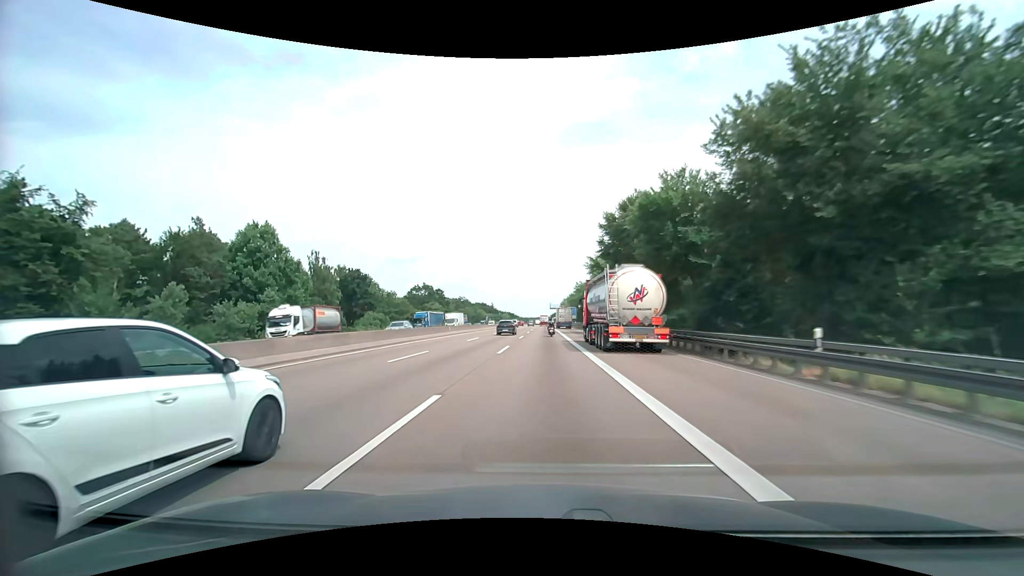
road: motorway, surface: asphalt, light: Day
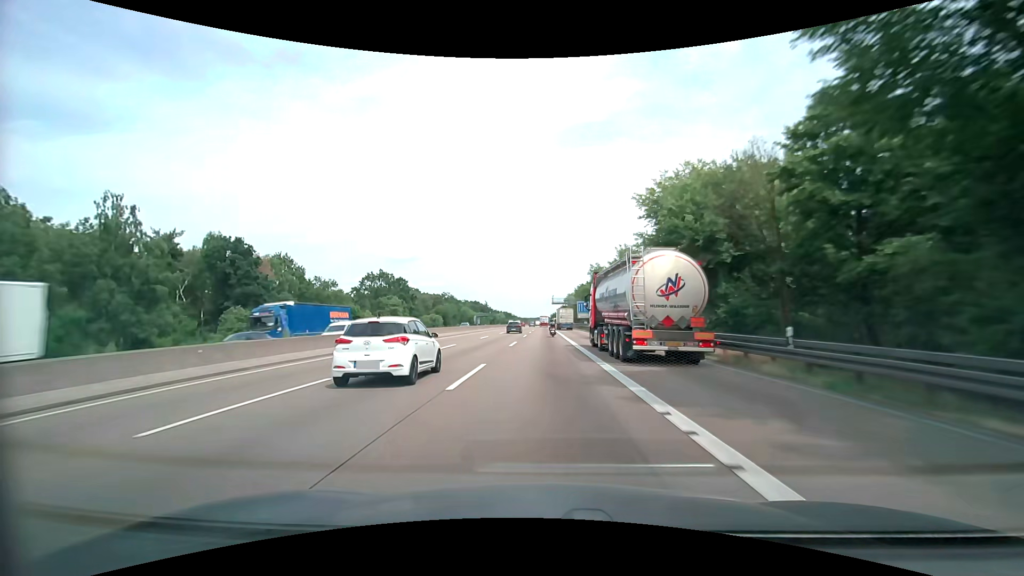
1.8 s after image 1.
(0.0, +46.8) m; 0°
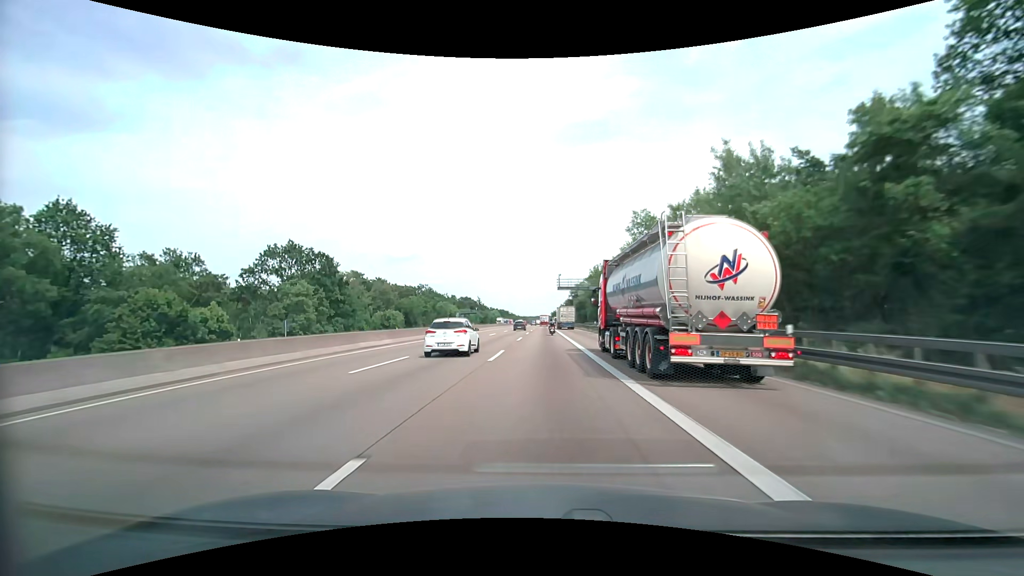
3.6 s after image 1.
(+0.1, +46.6) m; 0°
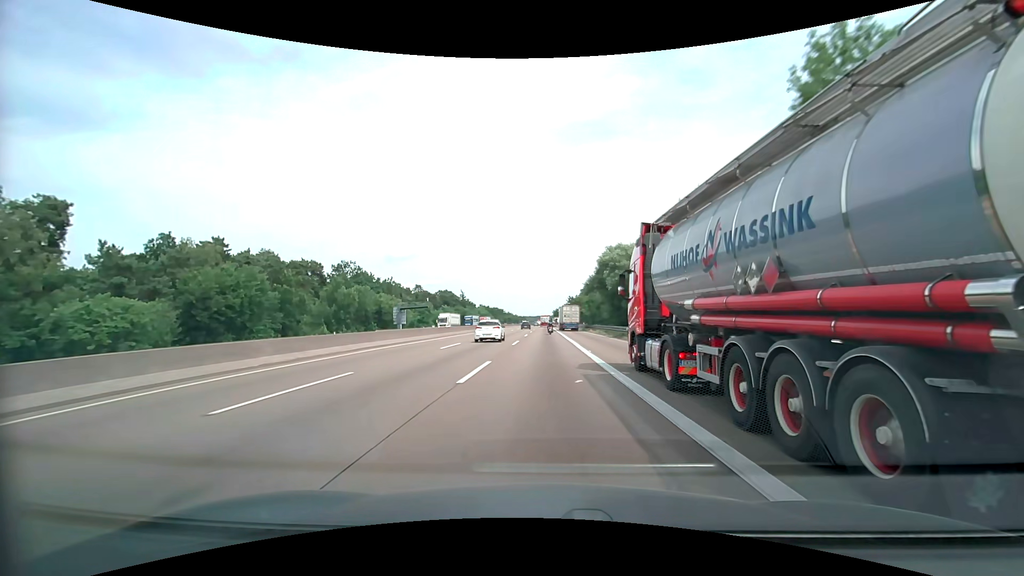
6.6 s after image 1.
(+0.1, +77.5) m; 0°
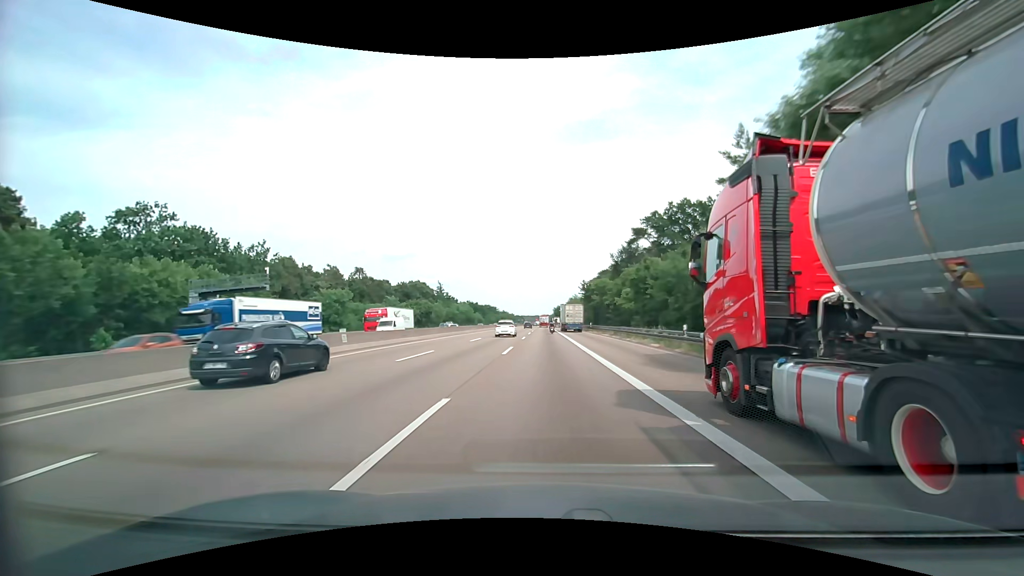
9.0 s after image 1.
(0.0, +62.0) m; 0°
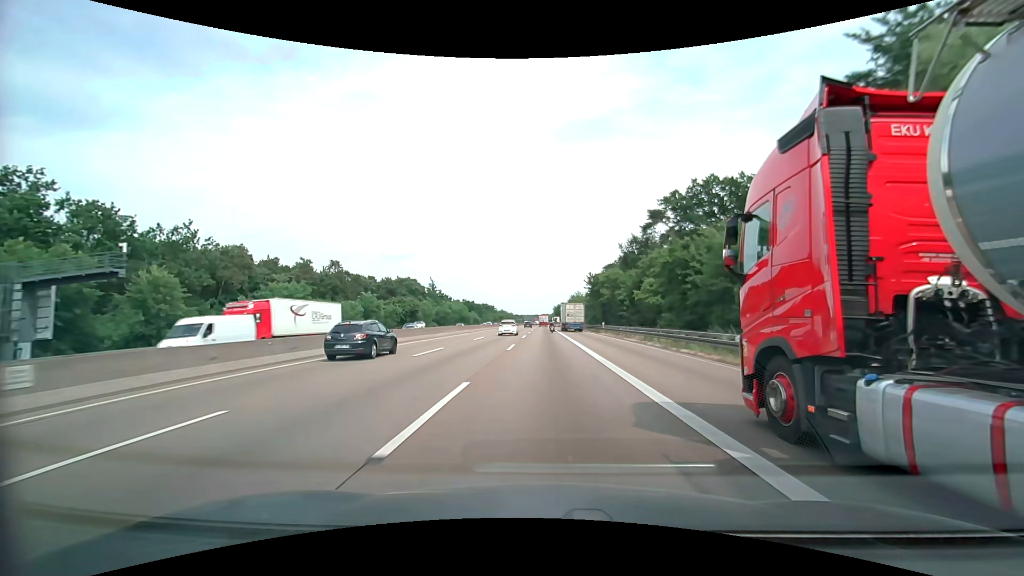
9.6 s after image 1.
(+0.1, +15.5) m; 0°
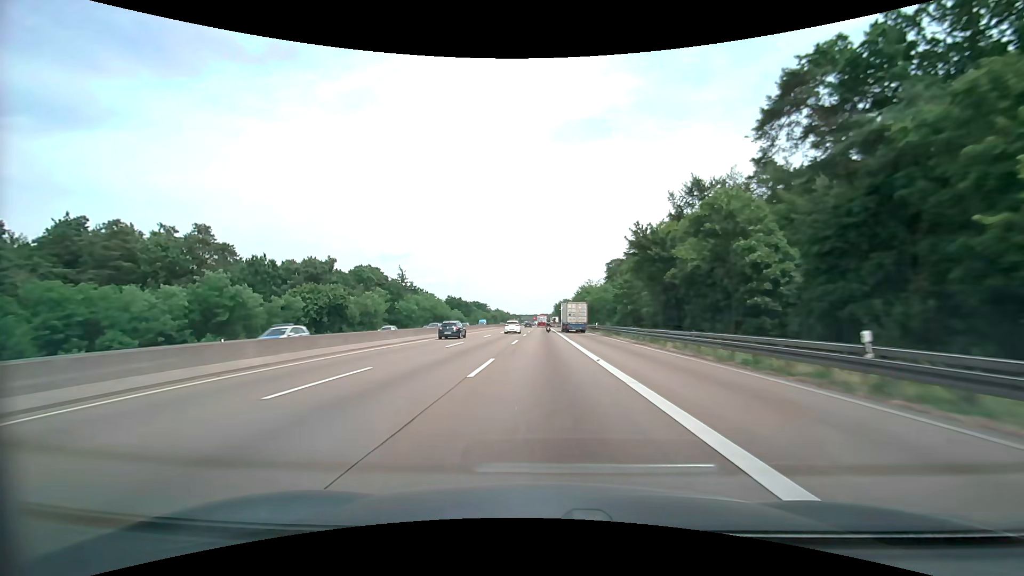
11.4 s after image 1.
(-0.1, +46.6) m; 0°
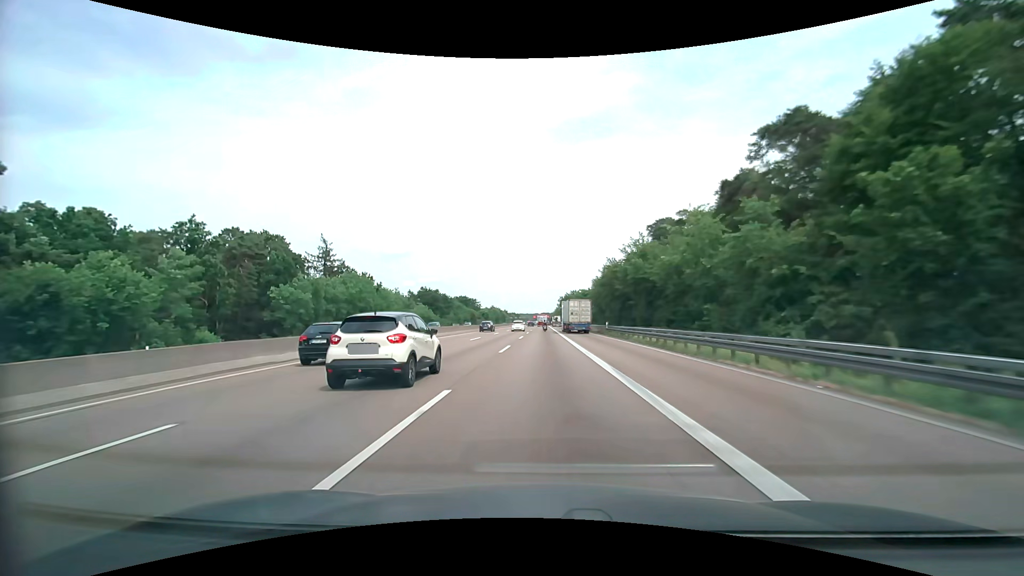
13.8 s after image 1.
(-0.3, +62.0) m; 0°
(0, +10) (0, +20) (0, +30) (0, +40) (0, +50) (0, +60) (0, +70) (0, +80) (0, +90) (0, +100) m
